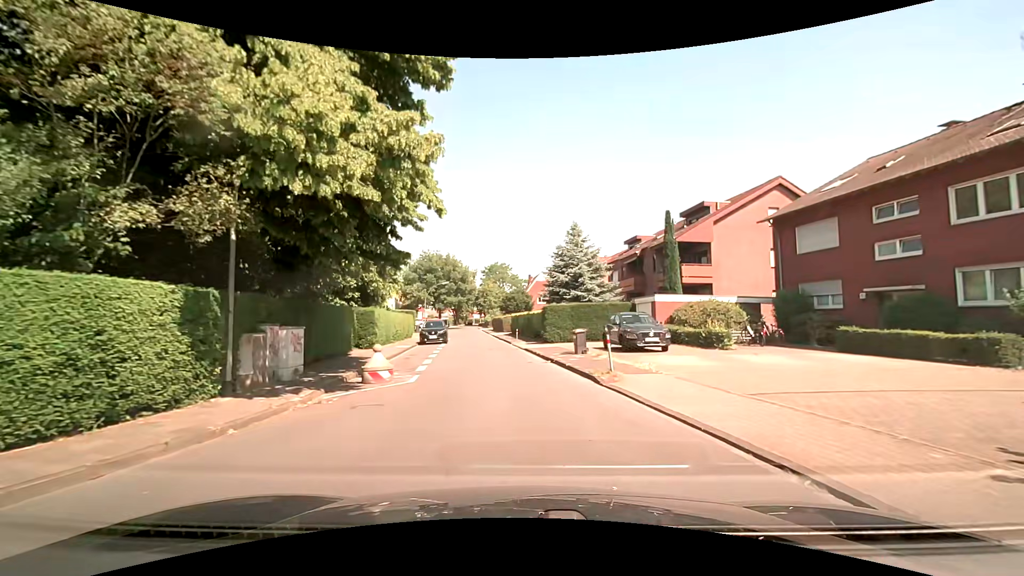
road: residential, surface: asphalt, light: Day
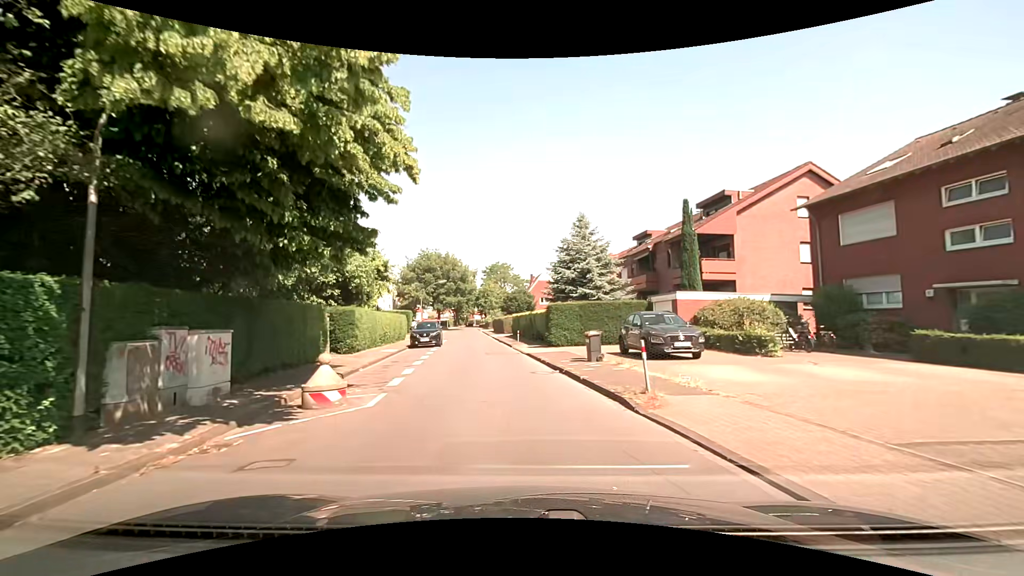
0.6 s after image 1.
(0.0, +3.4) m; 0°
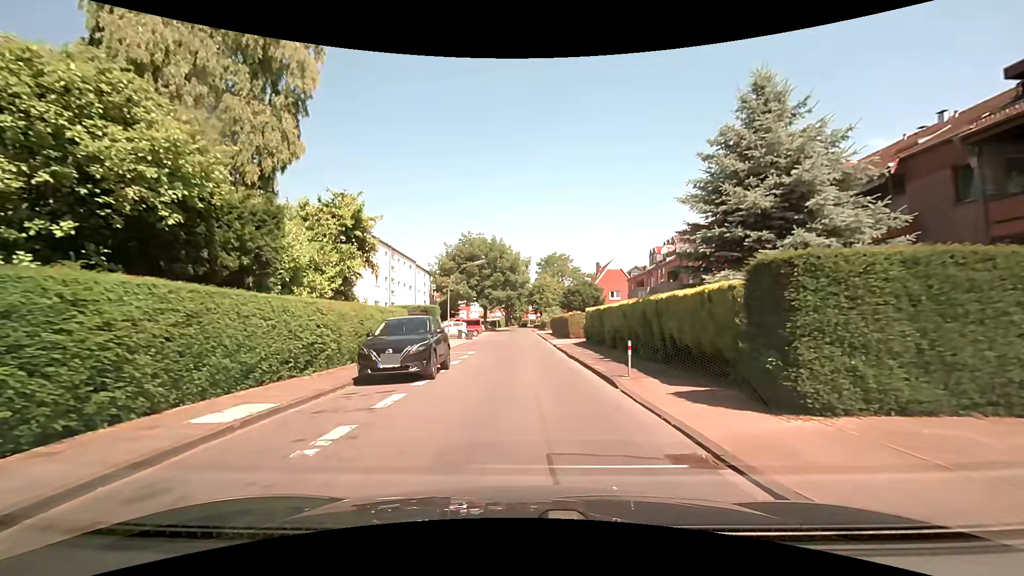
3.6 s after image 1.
(-1.3, +18.4) m; -7°
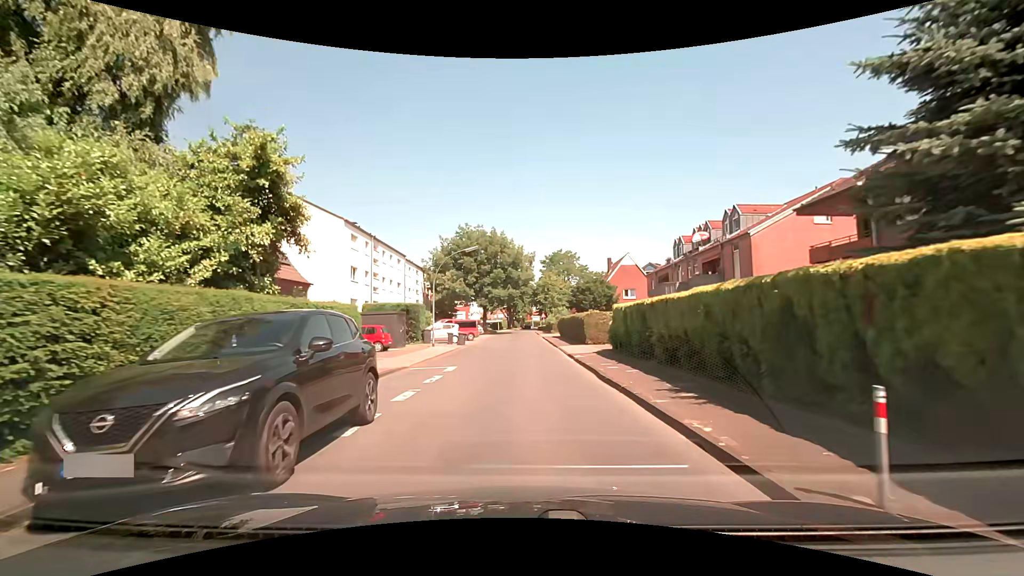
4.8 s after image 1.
(0.0, +8.1) m; 0°
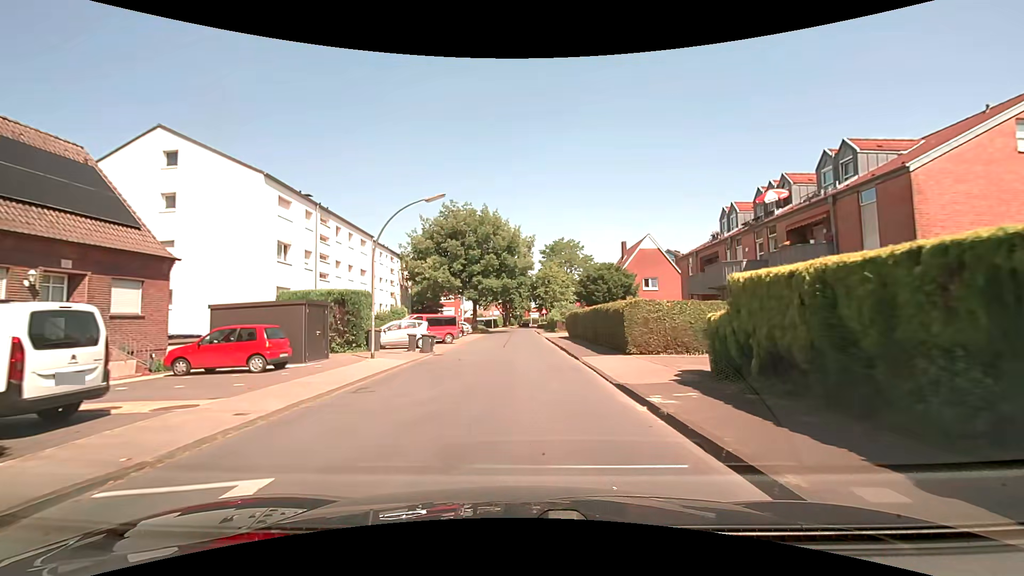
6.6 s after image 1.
(0.0, +12.4) m; 0°
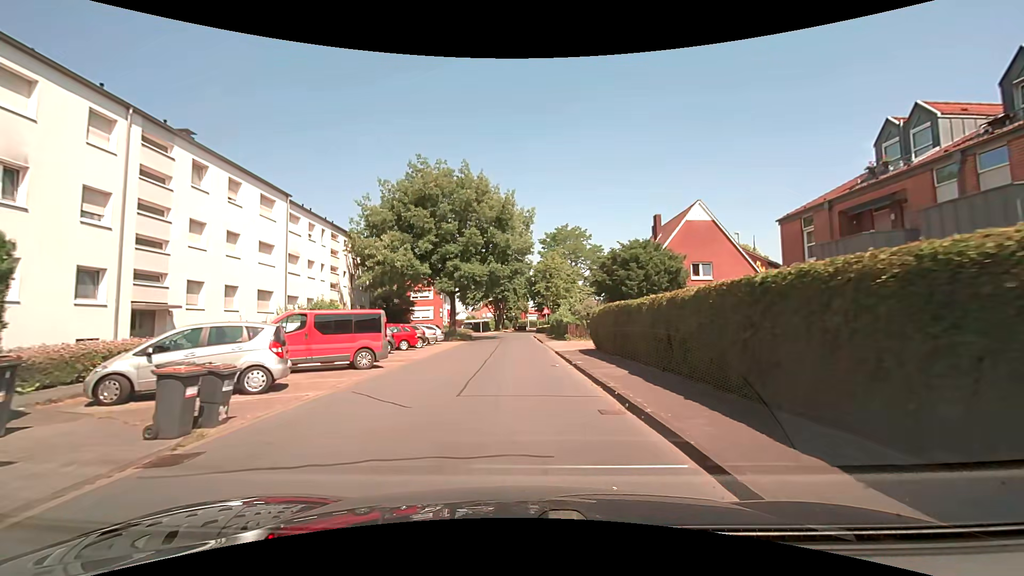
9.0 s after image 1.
(+0.2, +17.1) m; +1°
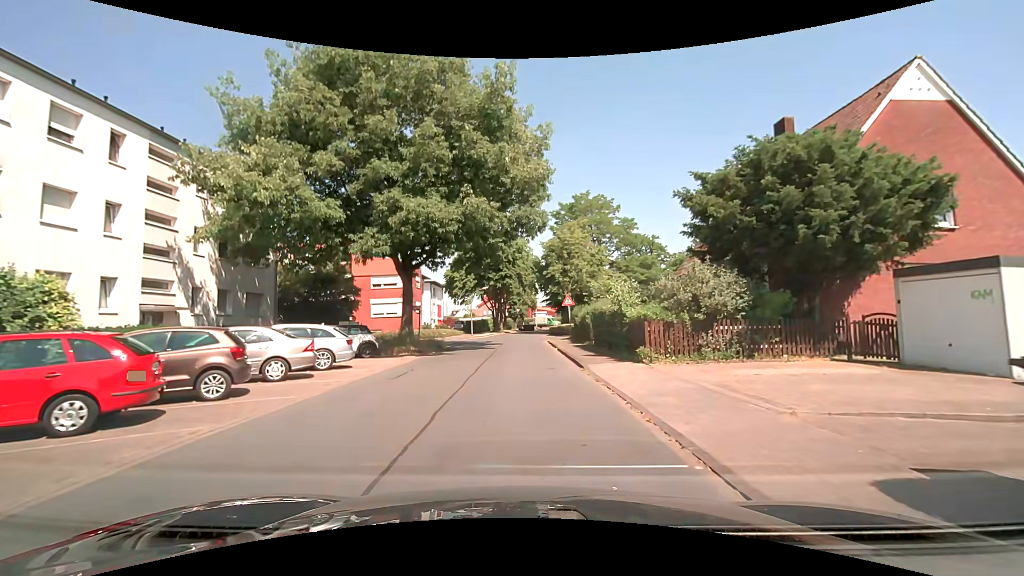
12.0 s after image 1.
(-0.2, +20.9) m; -1°
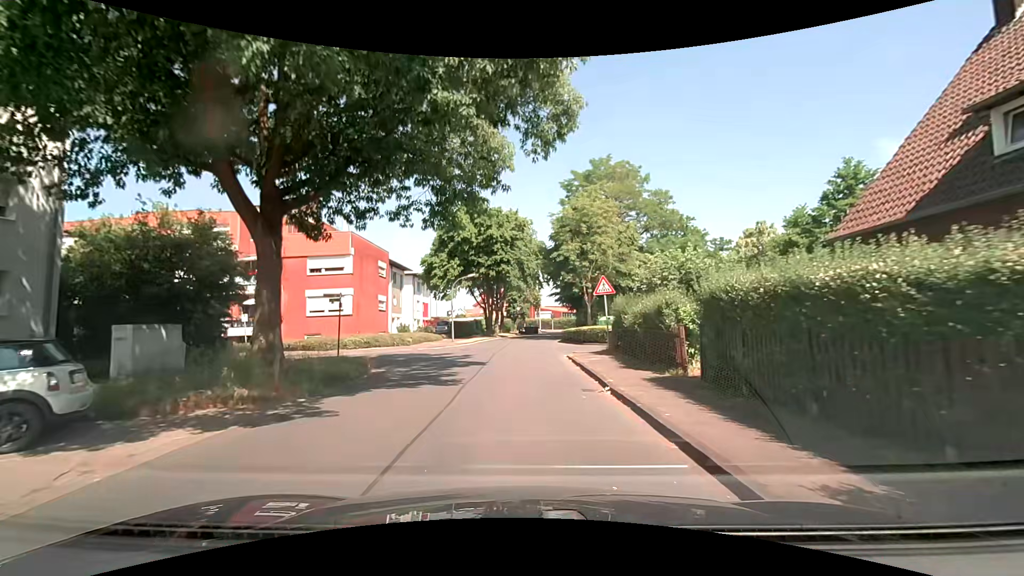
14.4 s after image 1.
(-0.1, +14.8) m; 0°
